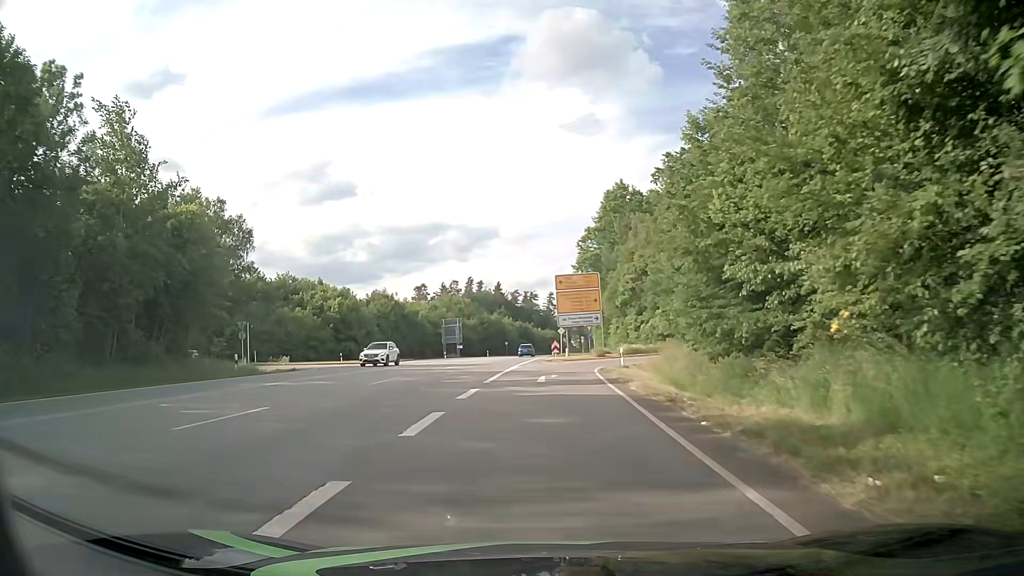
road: primary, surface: asphalt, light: Day
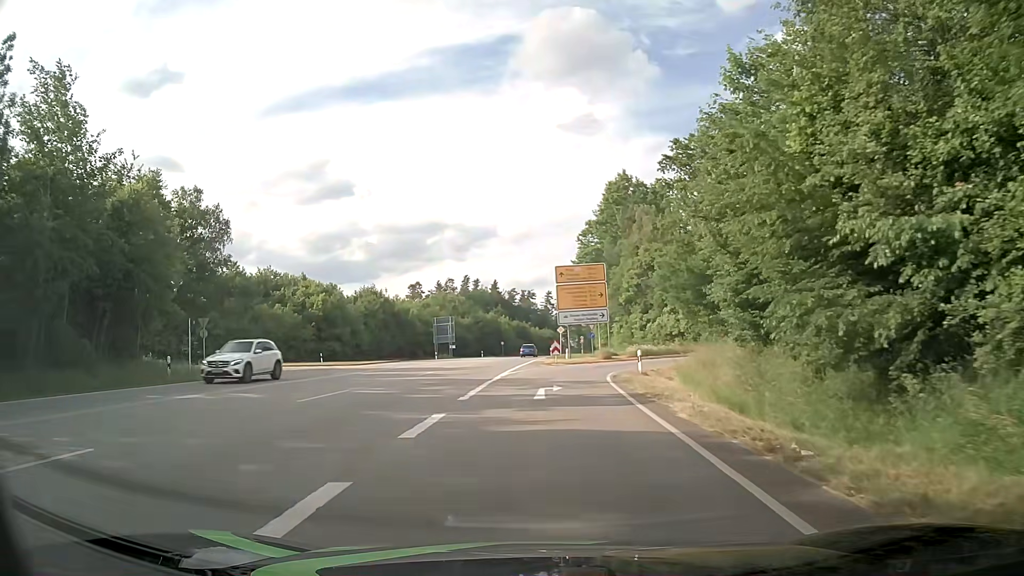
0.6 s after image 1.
(+0.1, +6.1) m; +1°
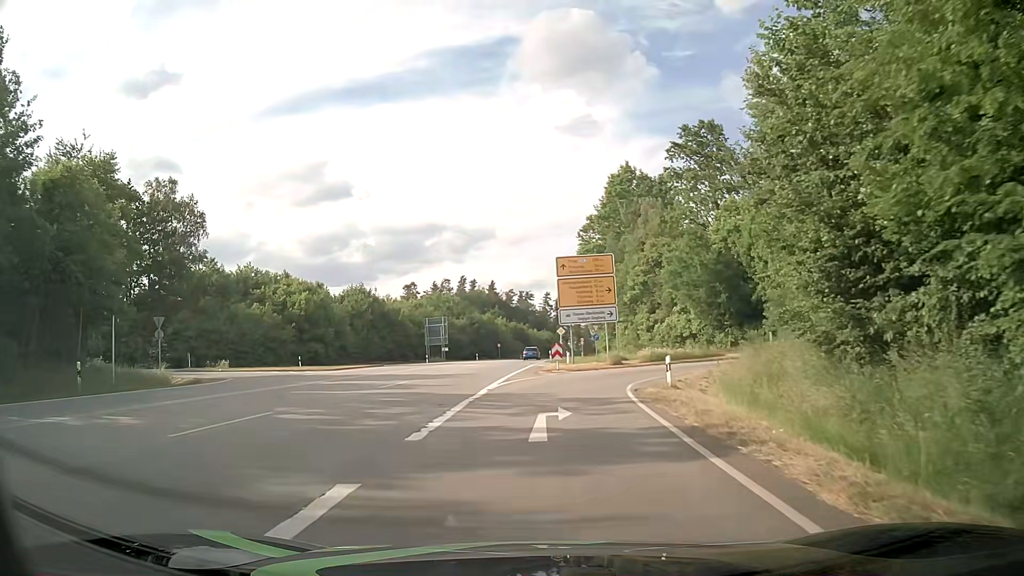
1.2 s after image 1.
(+0.1, +5.9) m; +1°
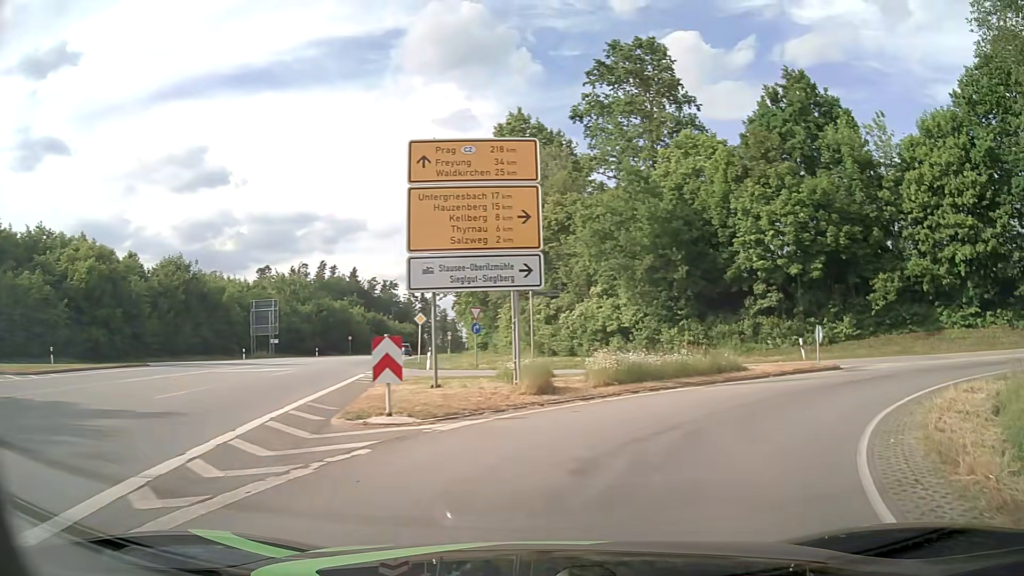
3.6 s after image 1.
(+0.8, +21.6) m; +10°
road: primary_link
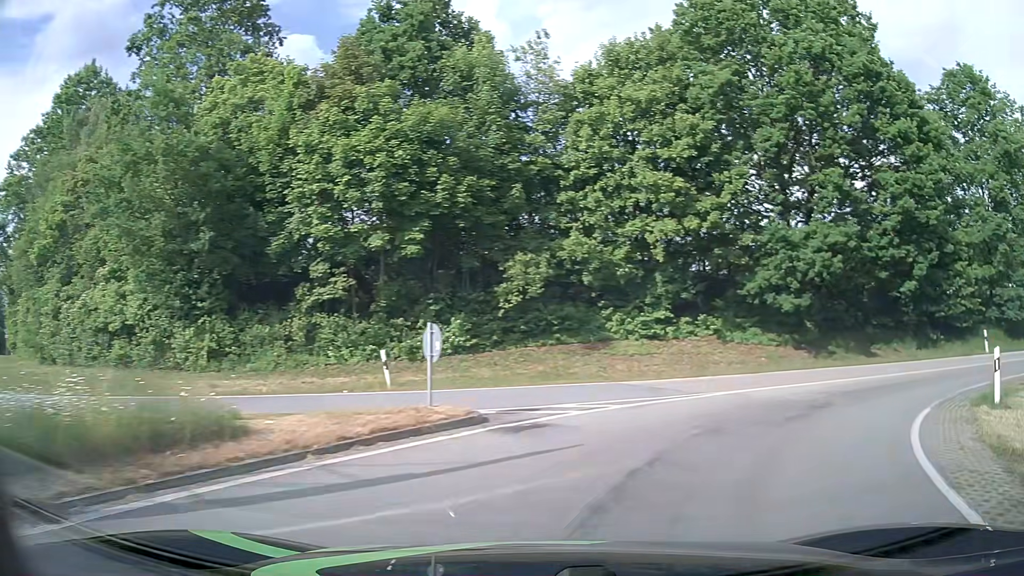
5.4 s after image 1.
(+3.8, +12.5) m; +35°
